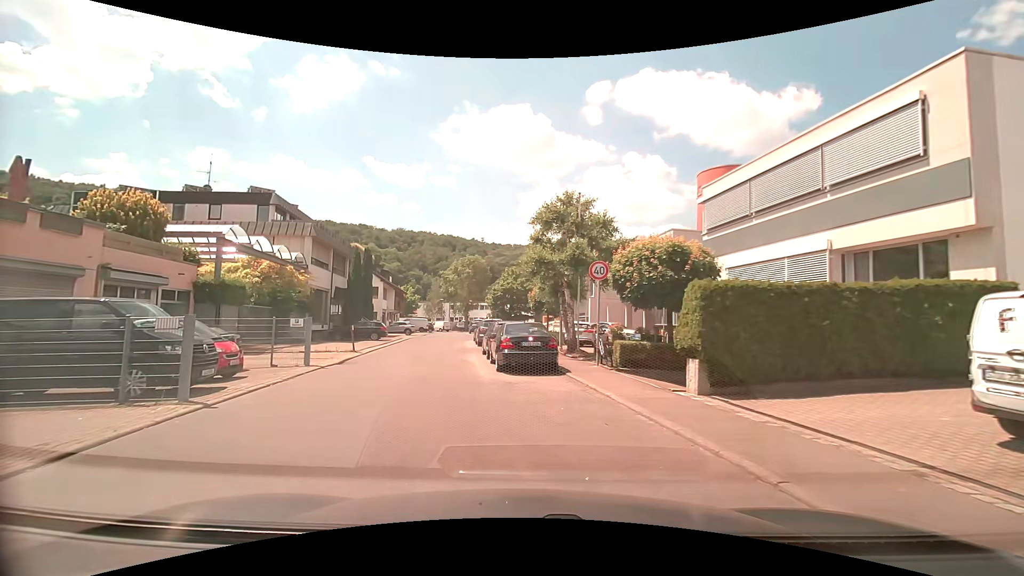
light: Day
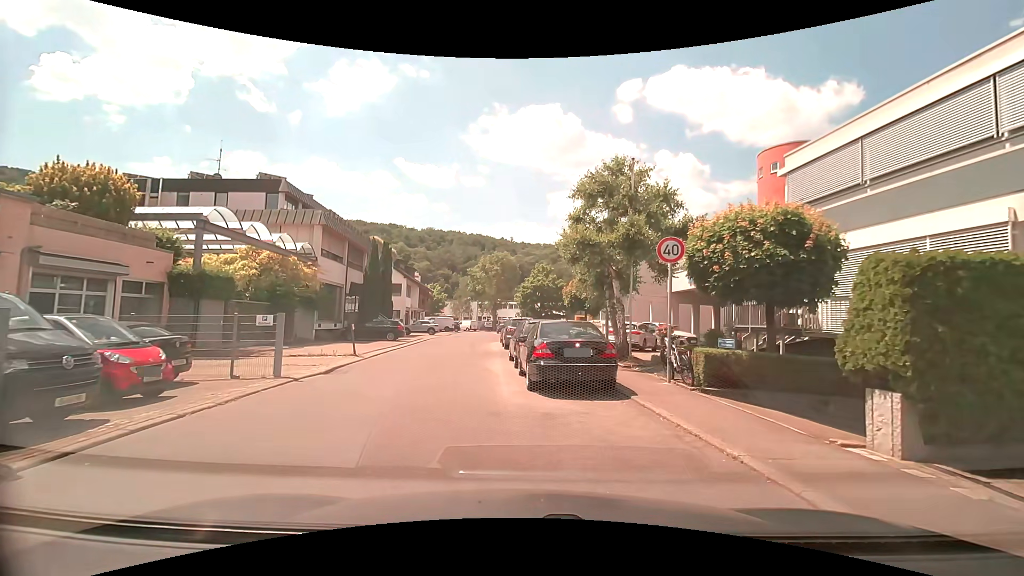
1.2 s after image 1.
(-0.3, +4.1) m; -3°
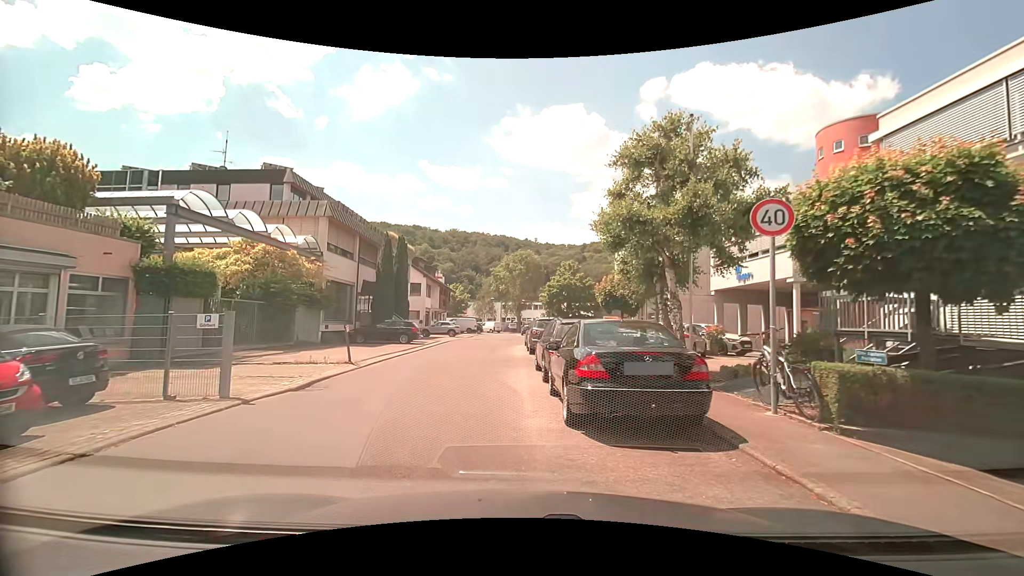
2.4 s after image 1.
(-0.1, +3.3) m; -3°
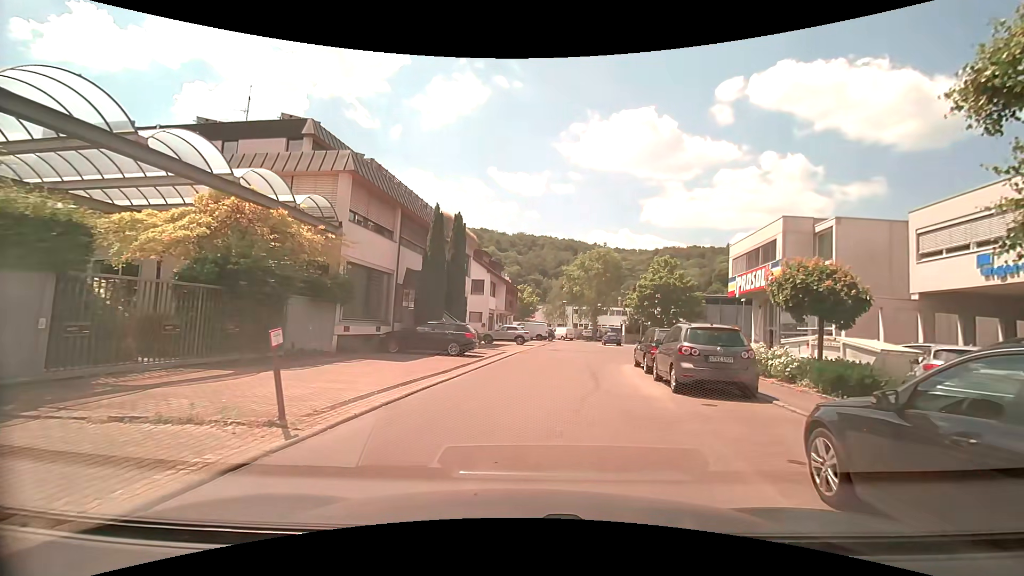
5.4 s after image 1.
(-1.5, +9.8) m; -8°
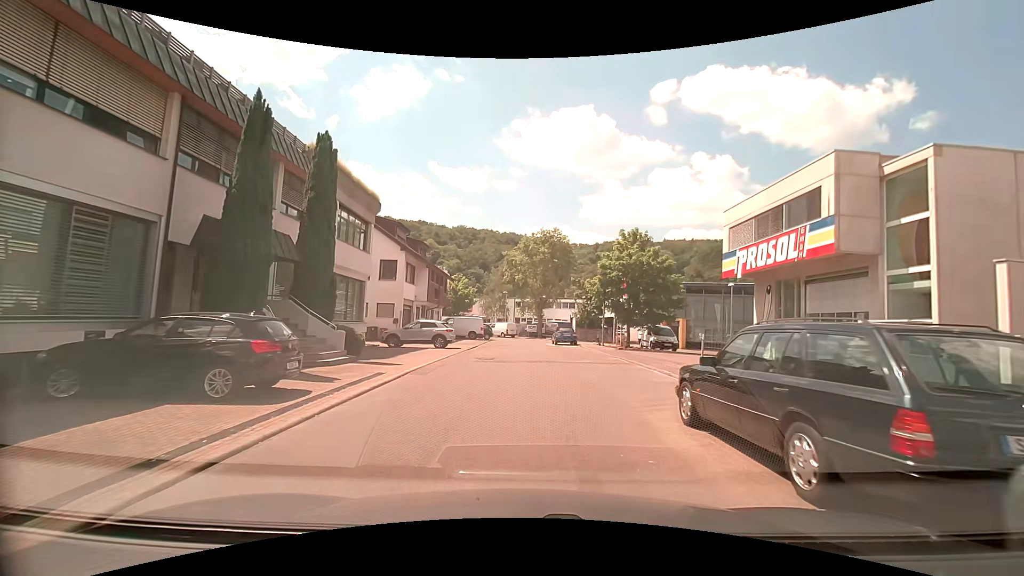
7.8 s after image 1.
(+0.9, +12.3) m; +6°
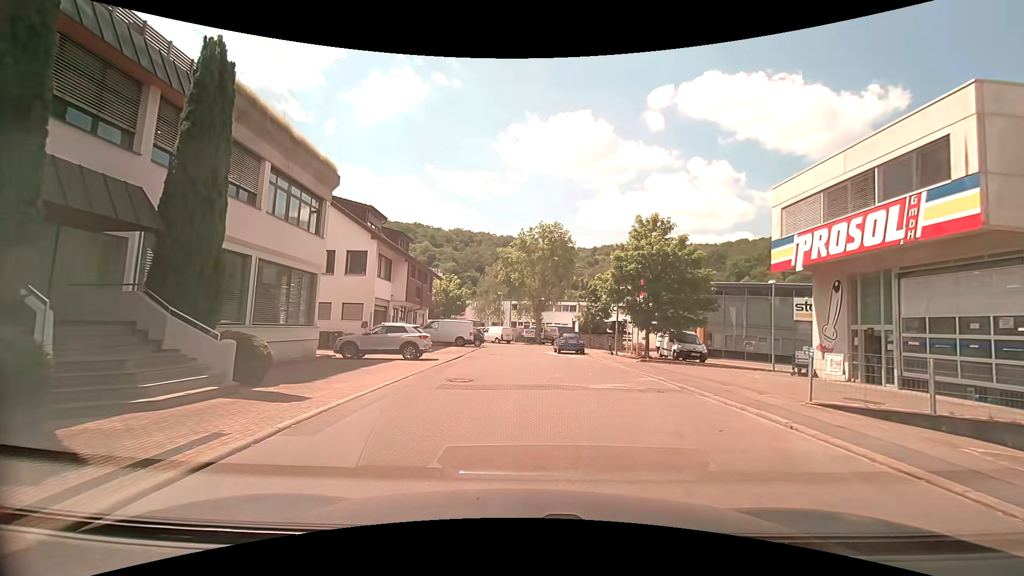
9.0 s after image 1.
(0.0, +6.4) m; +1°
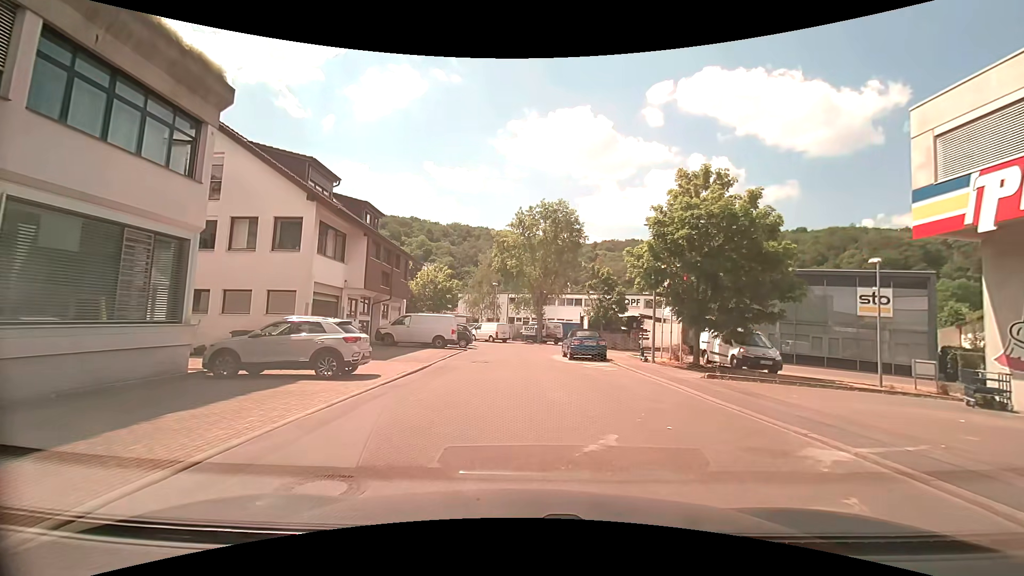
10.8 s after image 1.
(0.0, +8.8) m; 0°
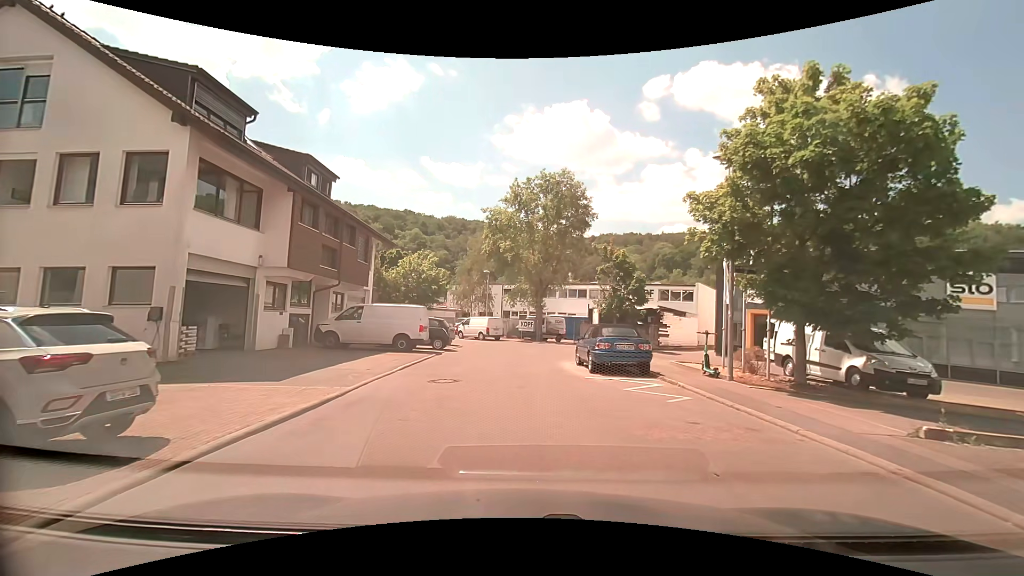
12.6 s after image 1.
(-0.1, +8.1) m; 0°
